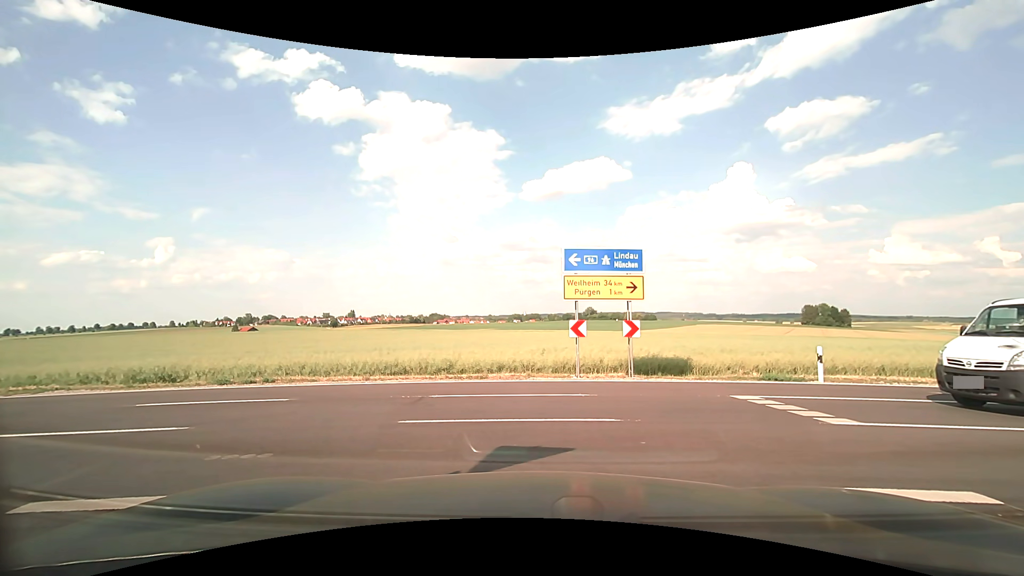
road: tertiary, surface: asphalt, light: Day
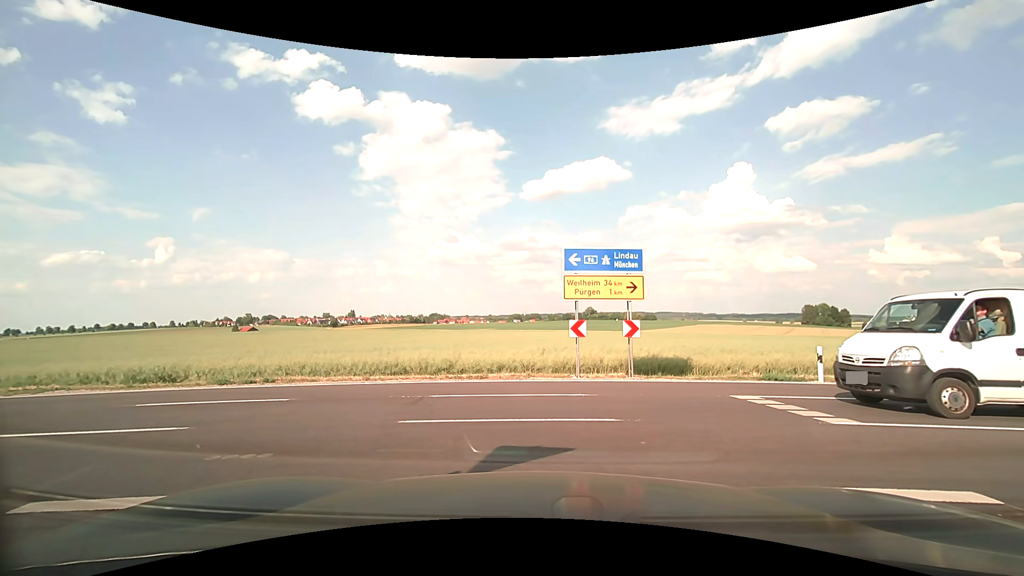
(0.0, 0.0) m; 0°
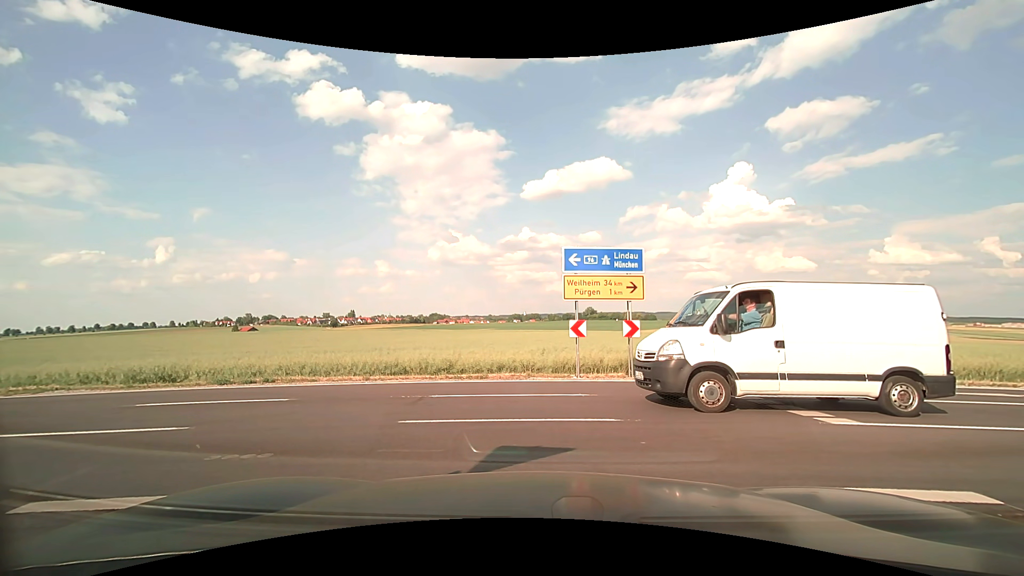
(0.0, 0.0) m; 0°
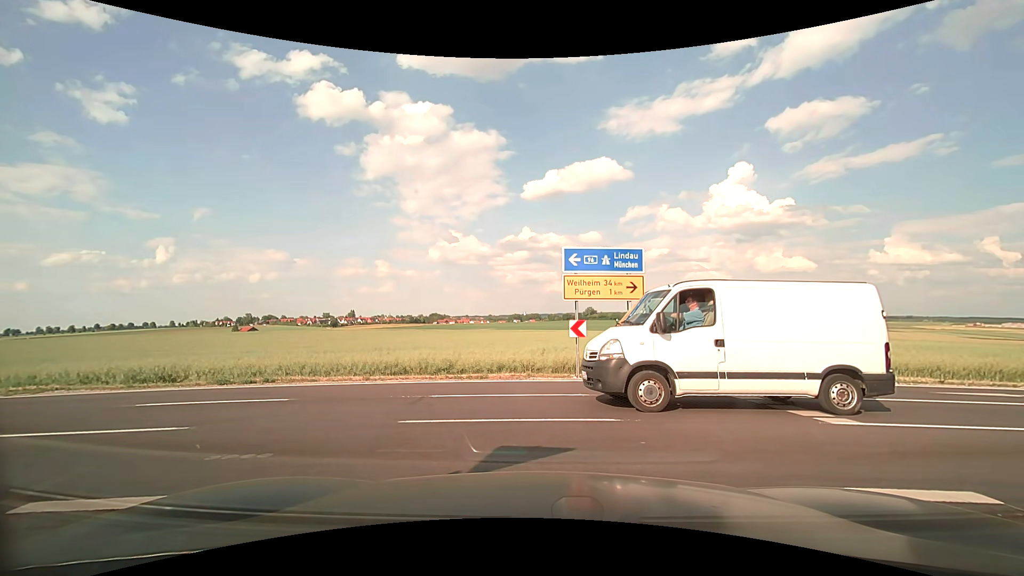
(0.0, 0.0) m; 0°
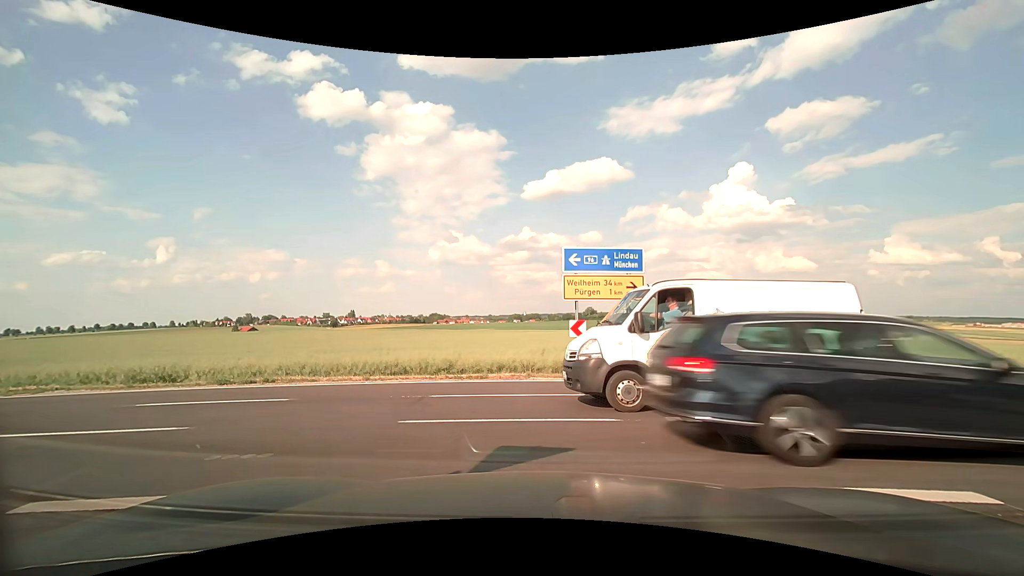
(0.0, 0.0) m; 0°
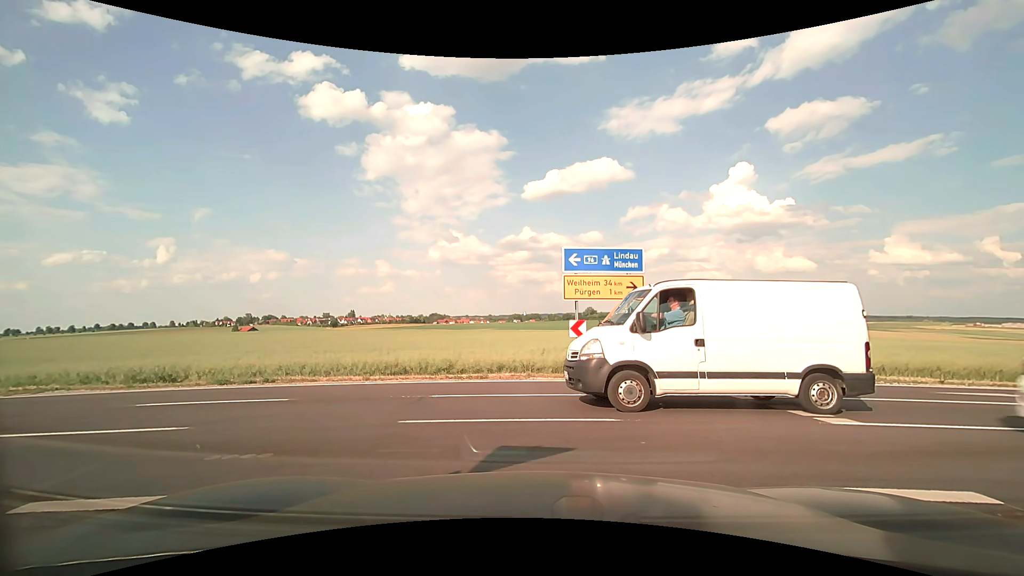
(0.0, 0.0) m; 0°
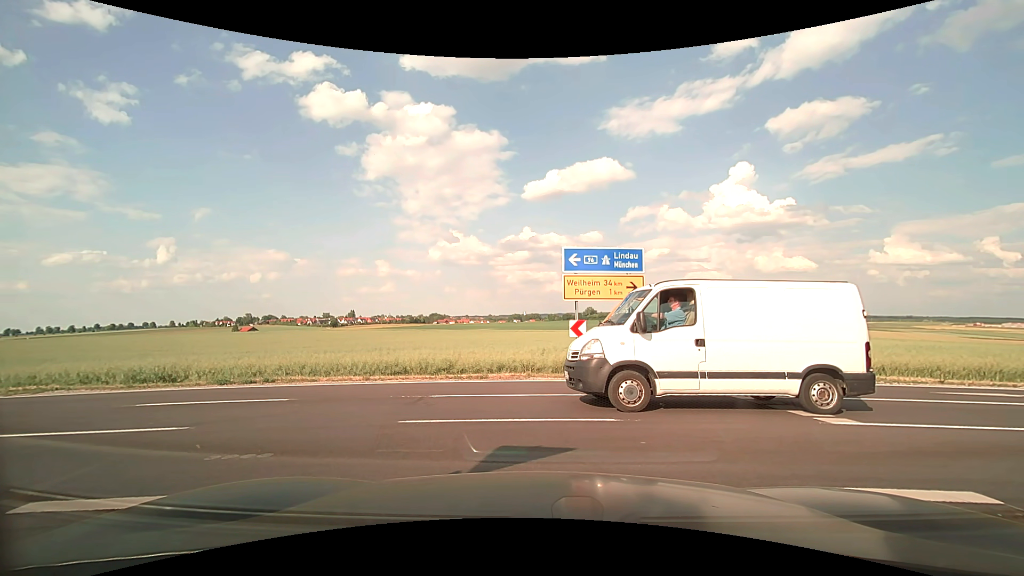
(0.0, 0.0) m; 0°
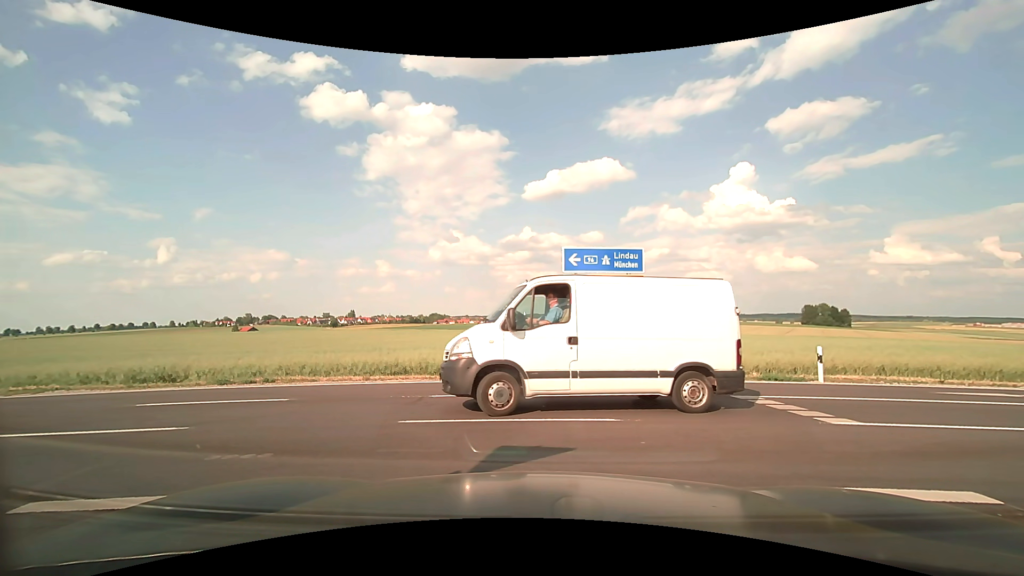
(0.0, 0.0) m; 0°
(-4, +9) (-13, +12) (-23, +13) (-33, +13) (-43, +12) (-53, +12) (-63, +11) (-73, +11) (-83, +11) (-93, +12) m
